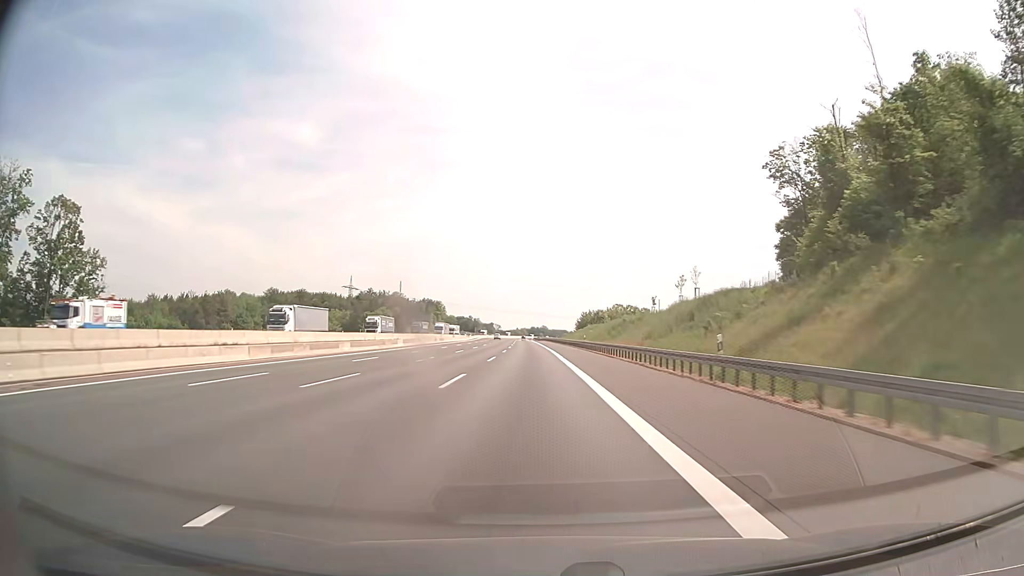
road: motorway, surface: asphalt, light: Day
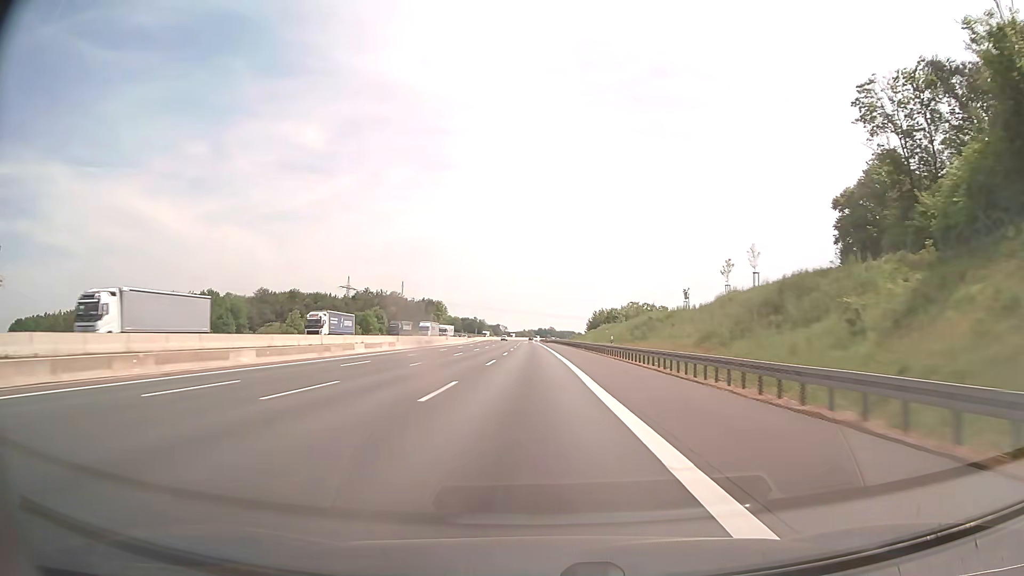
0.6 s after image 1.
(-0.1, +20.6) m; -1°
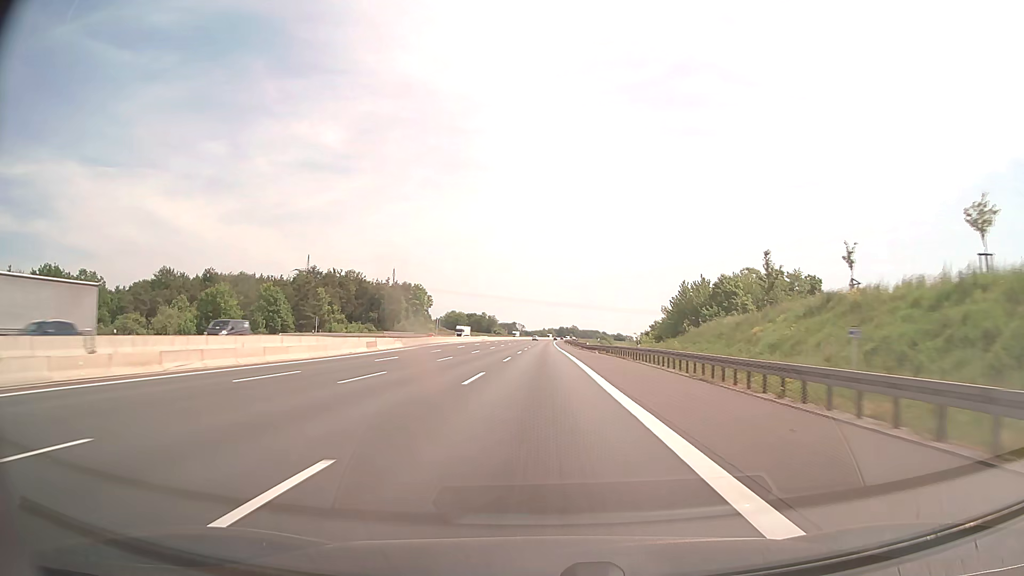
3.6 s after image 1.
(-1.7, +103.2) m; -2°
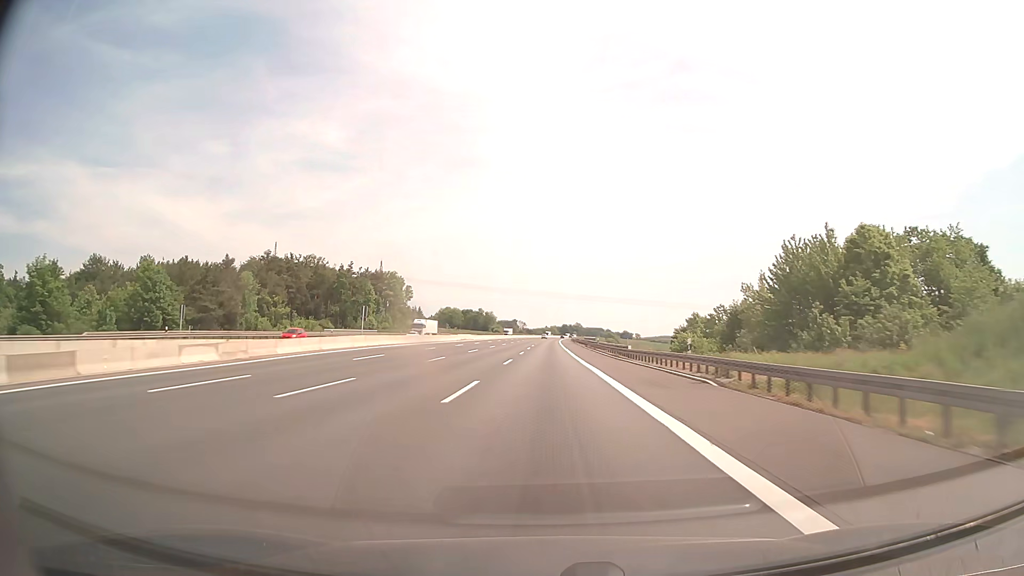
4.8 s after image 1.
(0.0, +41.3) m; 0°
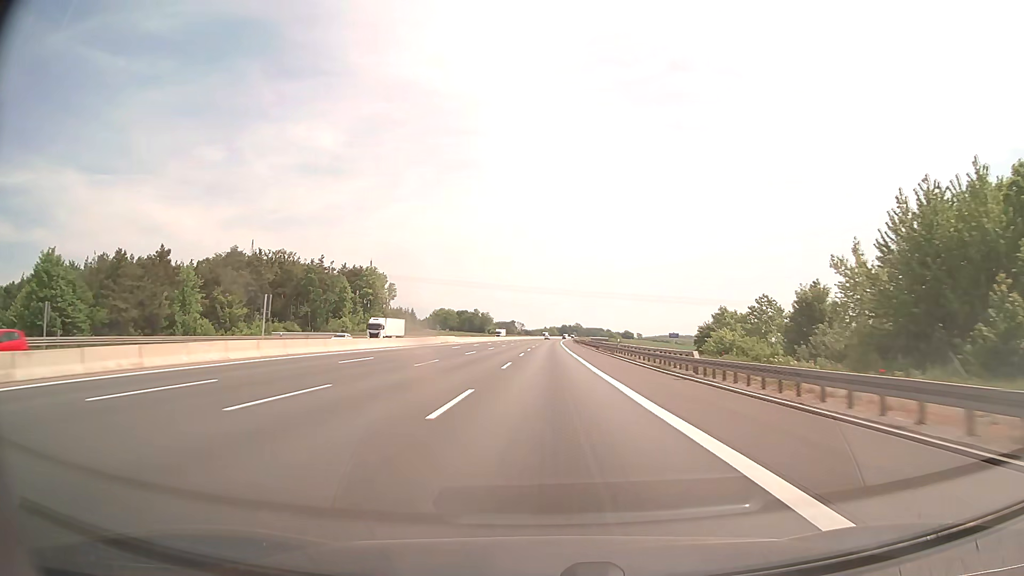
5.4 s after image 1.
(0.0, +20.6) m; 0°
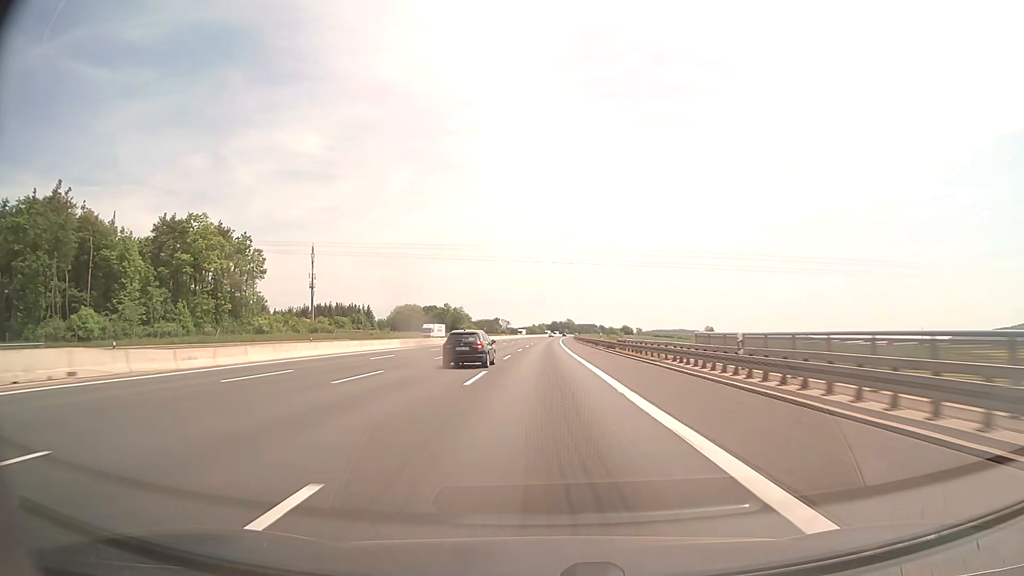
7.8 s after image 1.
(+0.7, +82.6) m; +1°
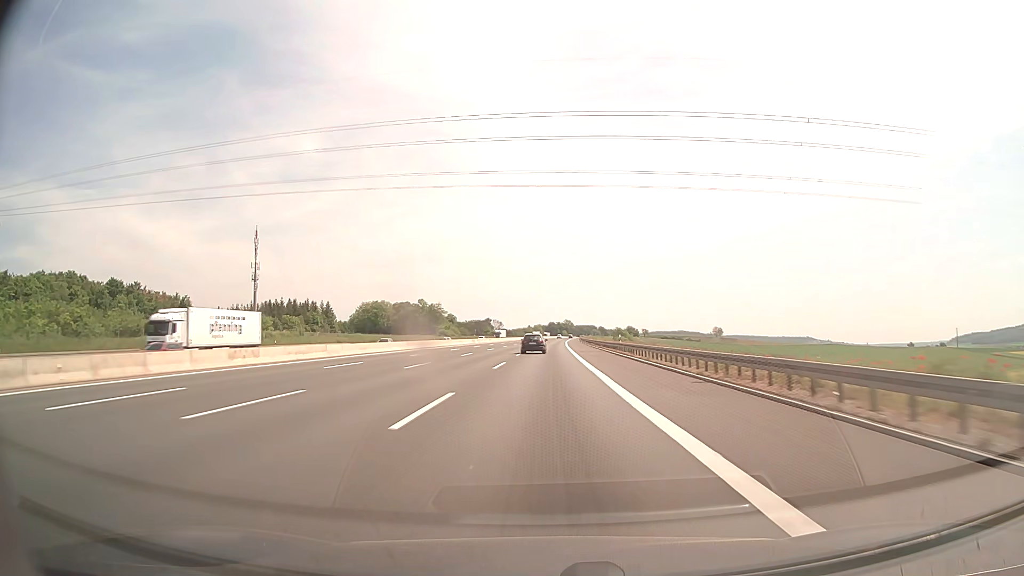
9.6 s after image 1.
(+0.3, +61.9) m; 0°
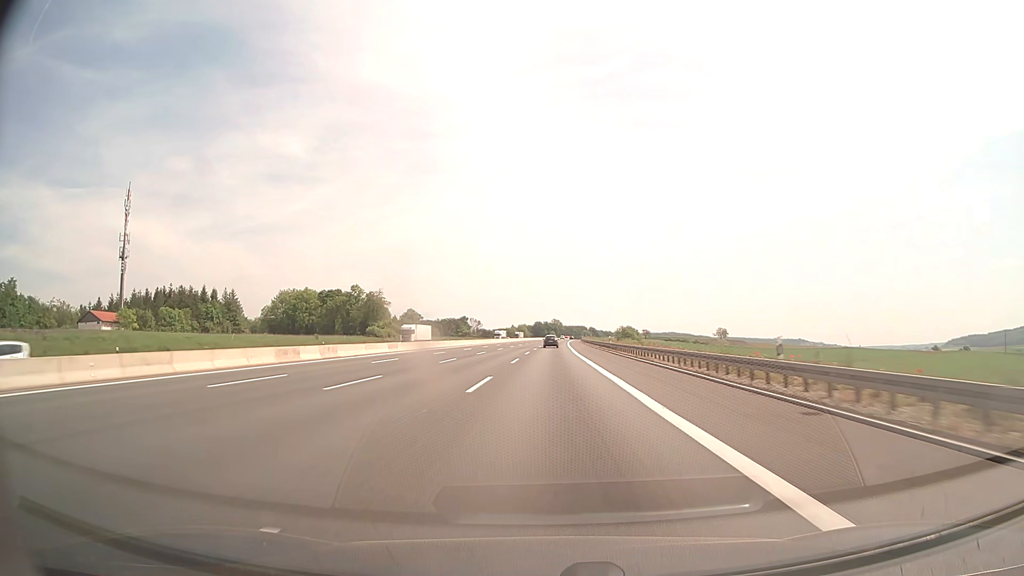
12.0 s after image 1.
(+0.8, +82.7) m; +1°
(0, +10) (0, +20) (0, +30) (0, +40) (0, +50) (+1, +60) (+1, +70) (+1, +80) (+1, +90) (+2, +100) m
